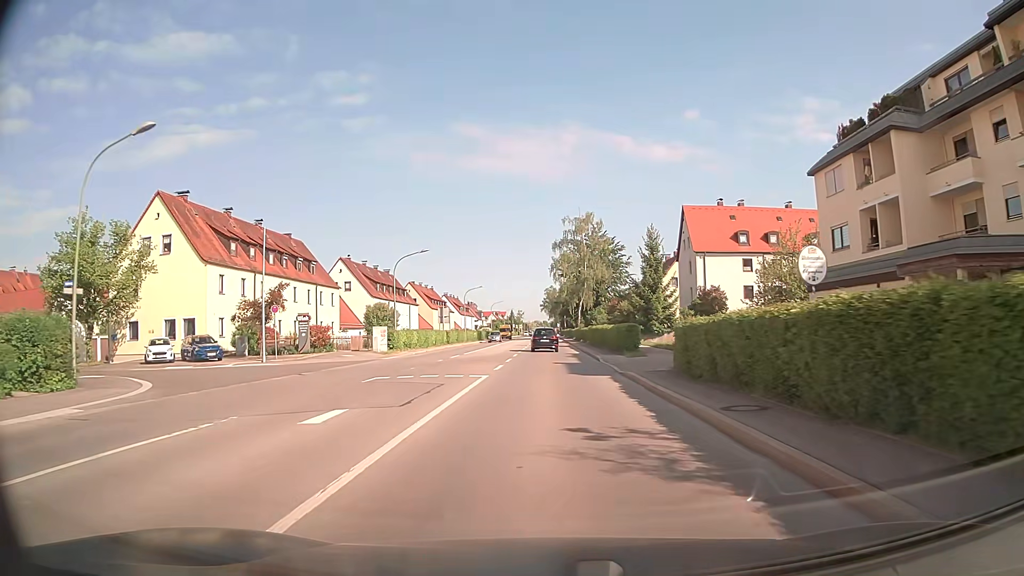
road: secondary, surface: asphalt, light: Day
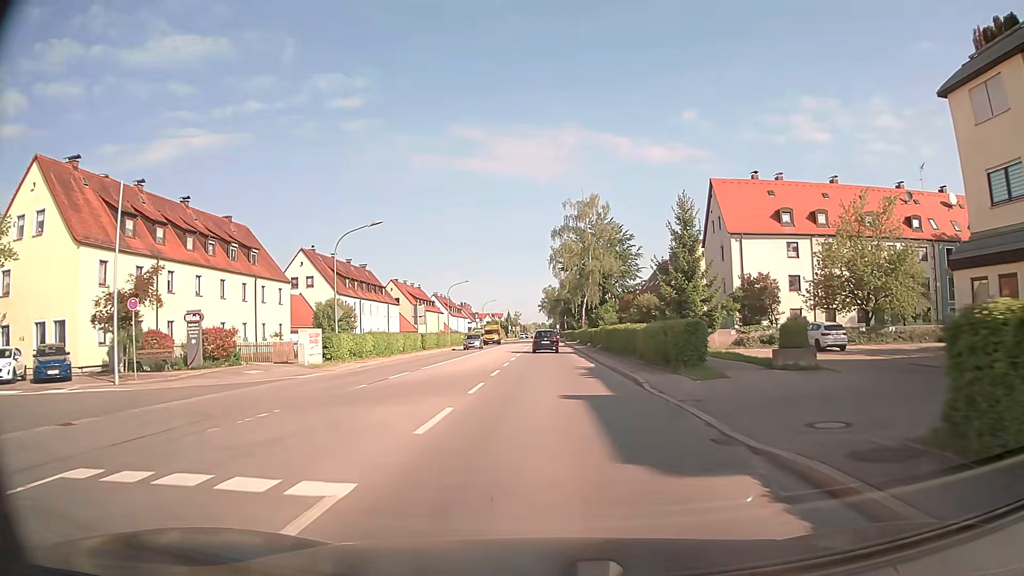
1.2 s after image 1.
(0.0, +13.8) m; 0°
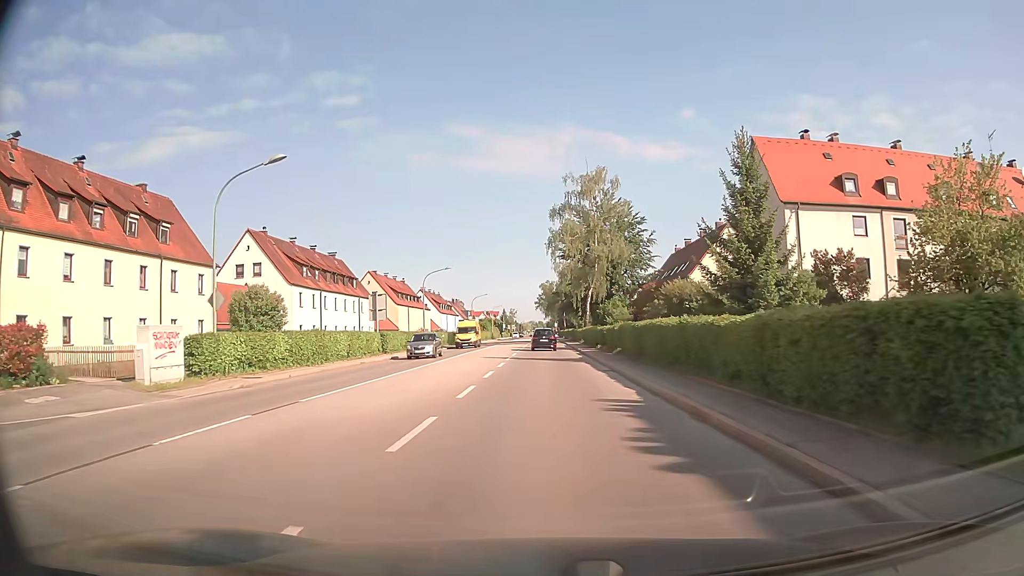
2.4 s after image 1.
(0.0, +13.6) m; 0°
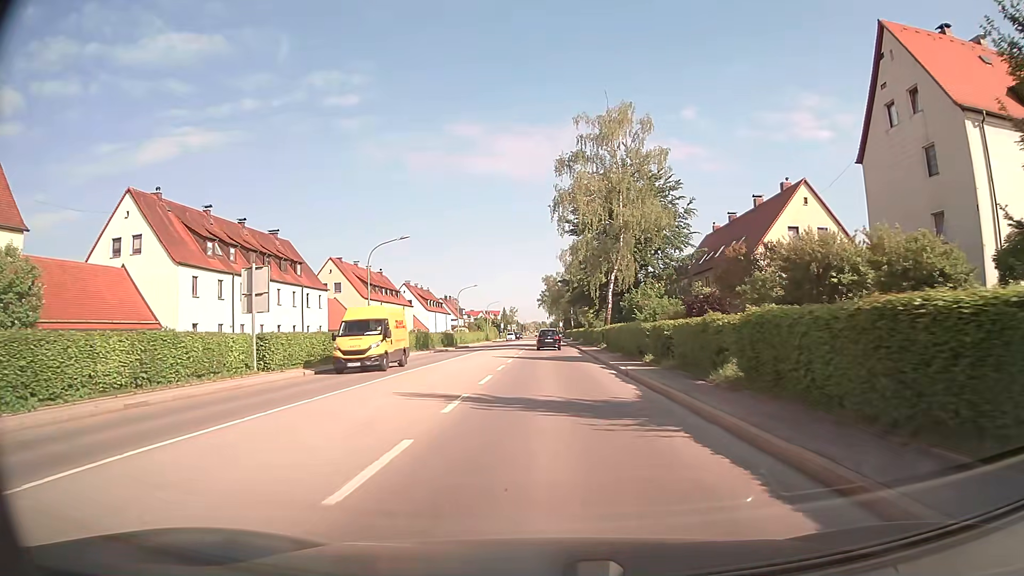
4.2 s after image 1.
(-0.1, +20.4) m; 0°
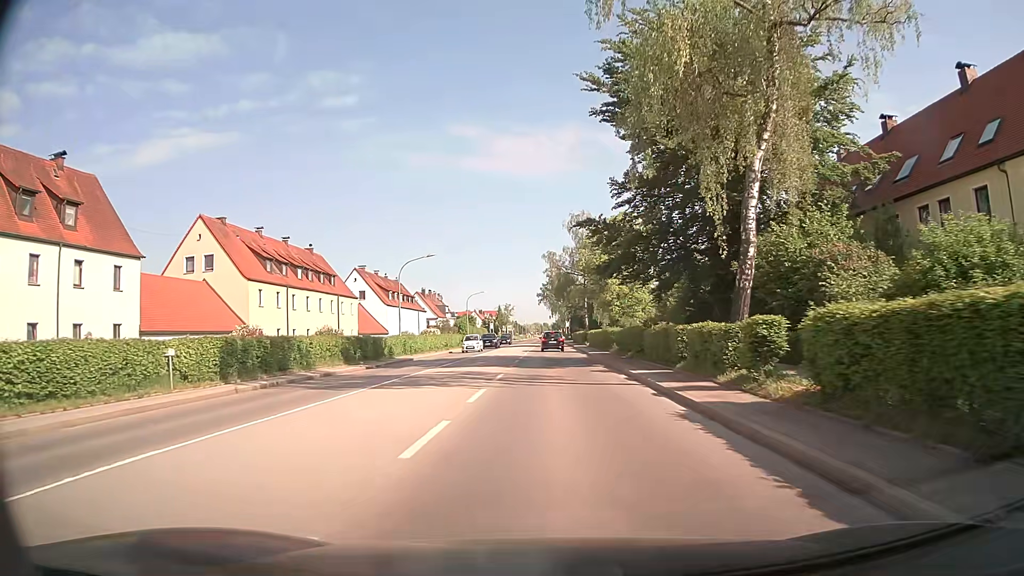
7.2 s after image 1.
(0.0, +34.1) m; 0°
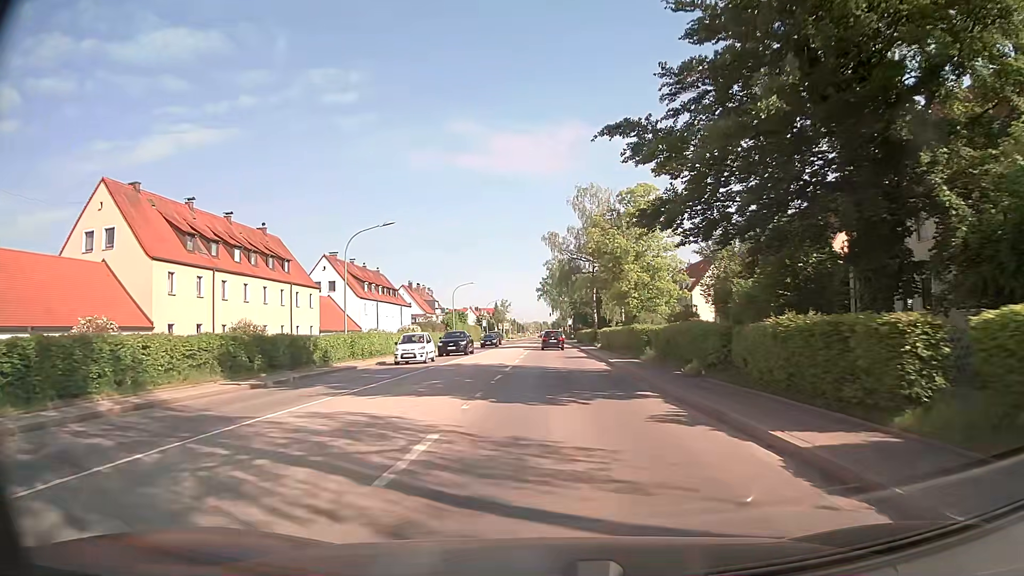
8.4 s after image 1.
(0.0, +13.5) m; 0°
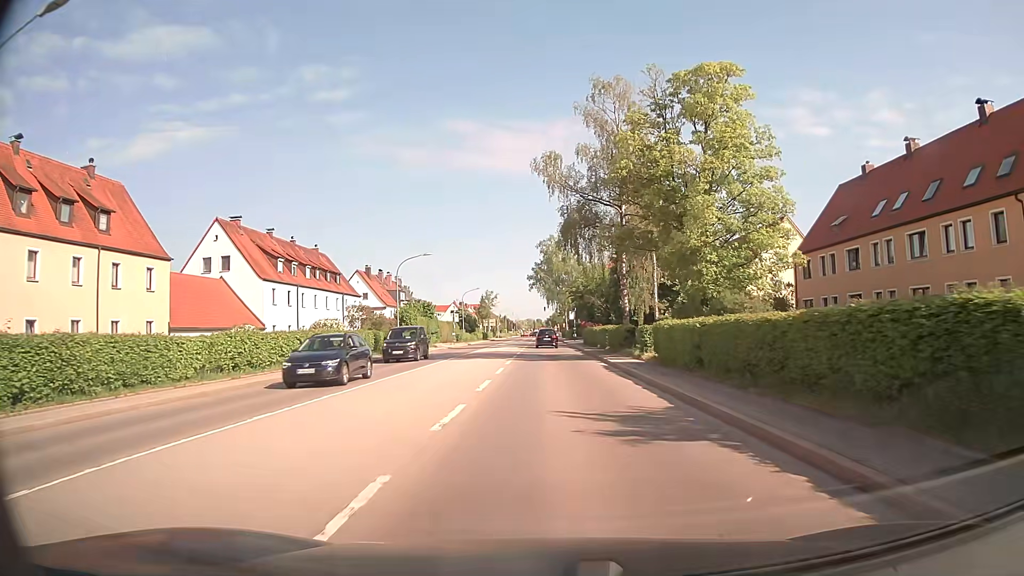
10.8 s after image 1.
(+0.1, +26.8) m; +1°
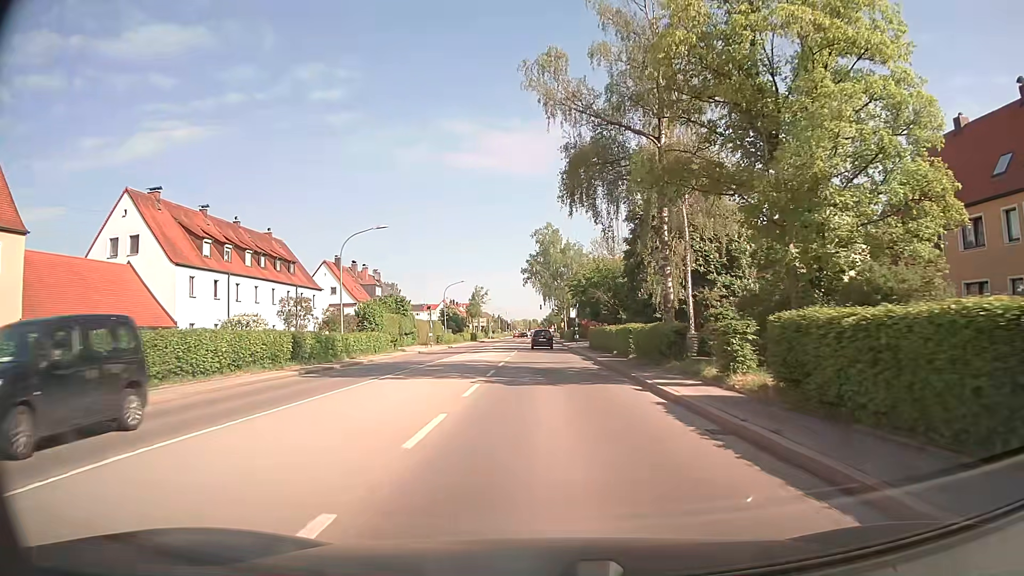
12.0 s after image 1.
(0.0, +13.3) m; 0°
(0, +10) (0, +20) (0, +30) (0, +40) (-1, +50) (-1, +60) (-1, +70) (-1, +80) (-1, +90) (-1, +100) m
